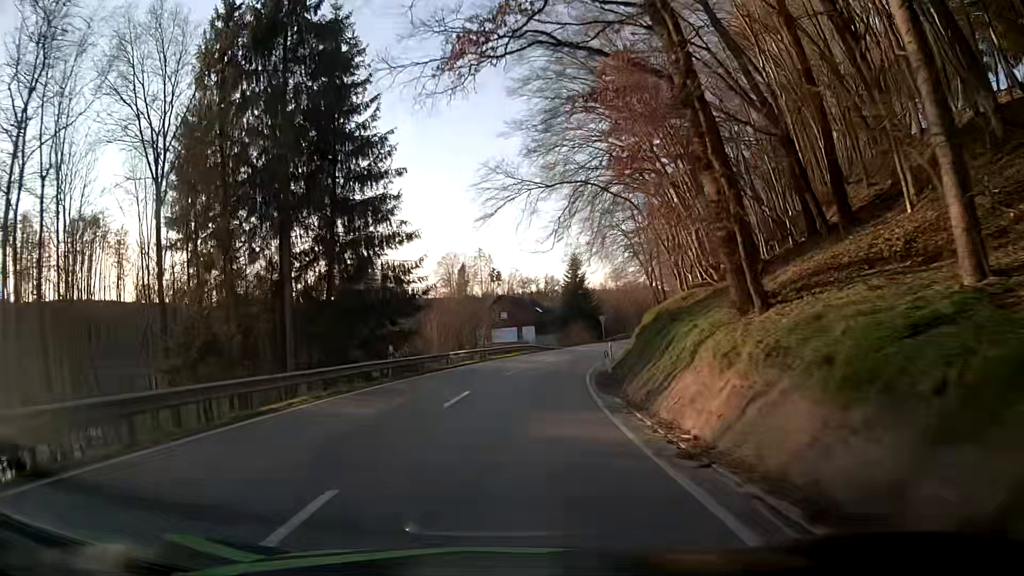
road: secondary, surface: asphalt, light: Day
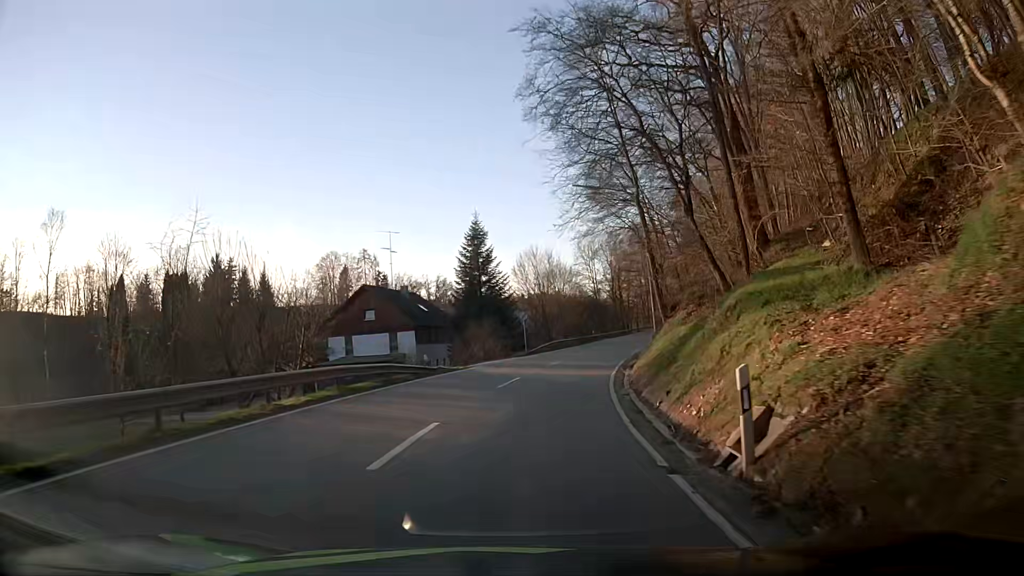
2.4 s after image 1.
(+1.7, +30.7) m; +8°
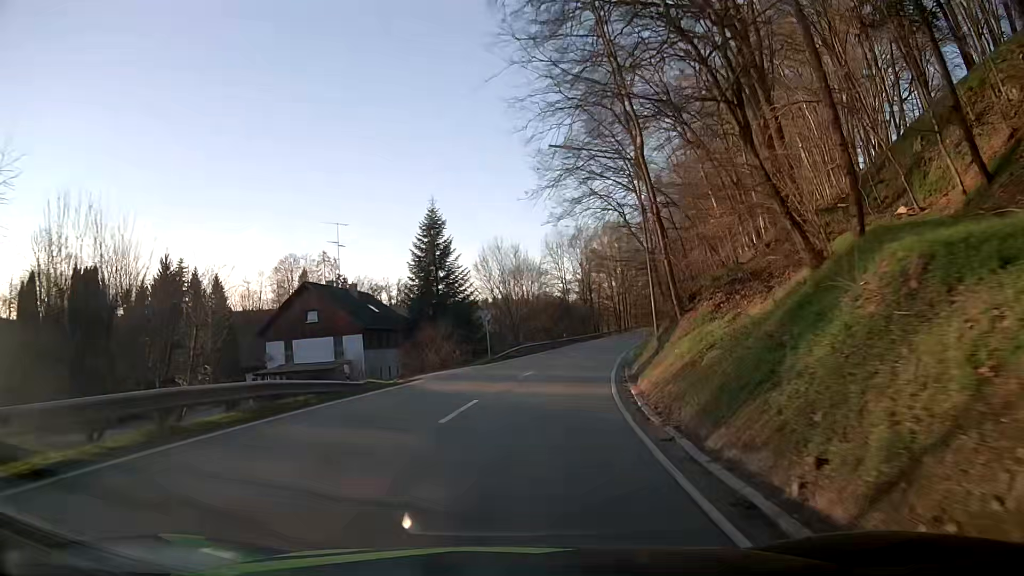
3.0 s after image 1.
(+0.3, +7.8) m; +4°
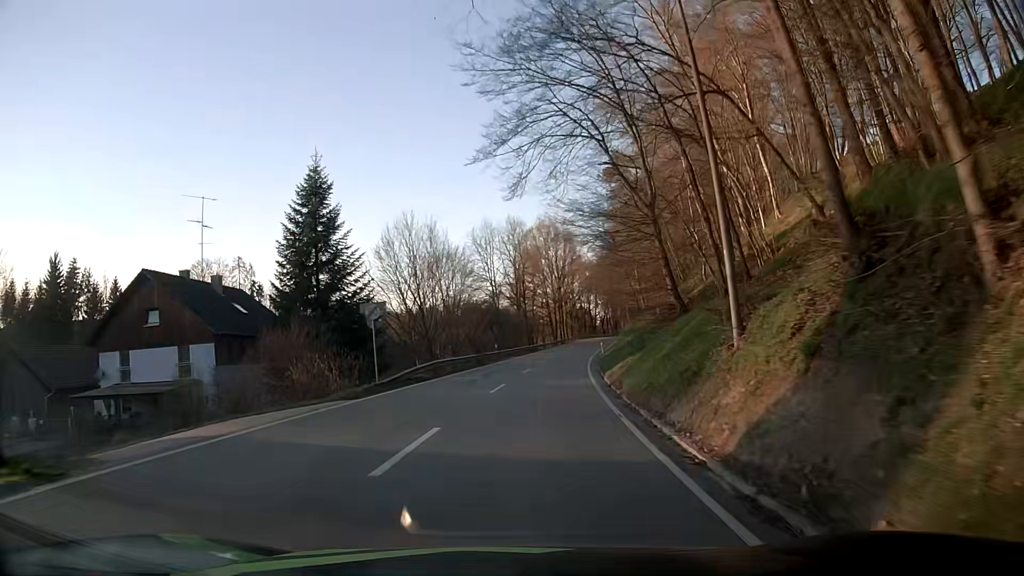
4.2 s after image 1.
(+0.7, +15.9) m; +5°
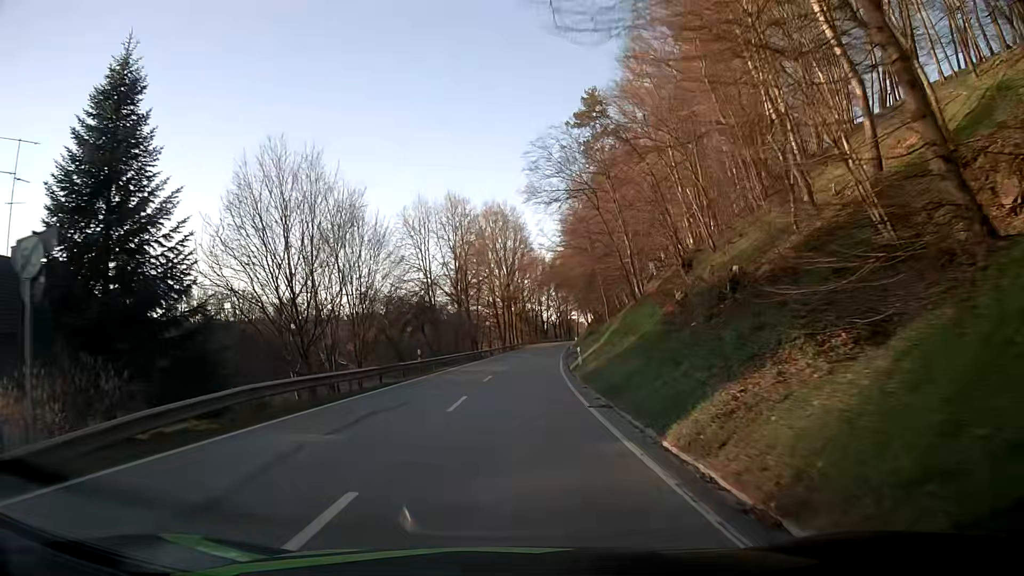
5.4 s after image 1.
(+0.8, +16.9) m; +5°
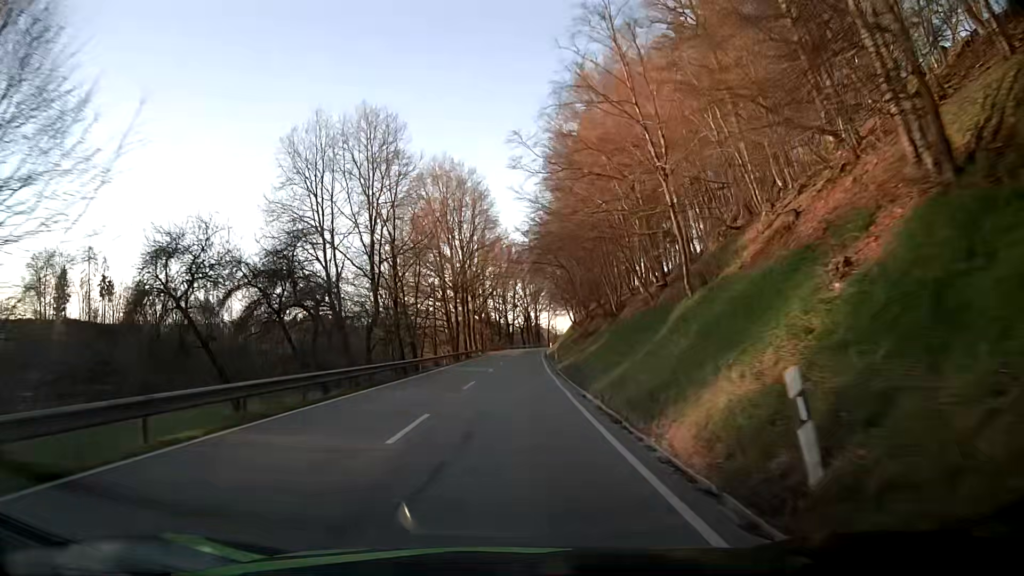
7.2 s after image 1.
(+0.9, +27.9) m; +3°
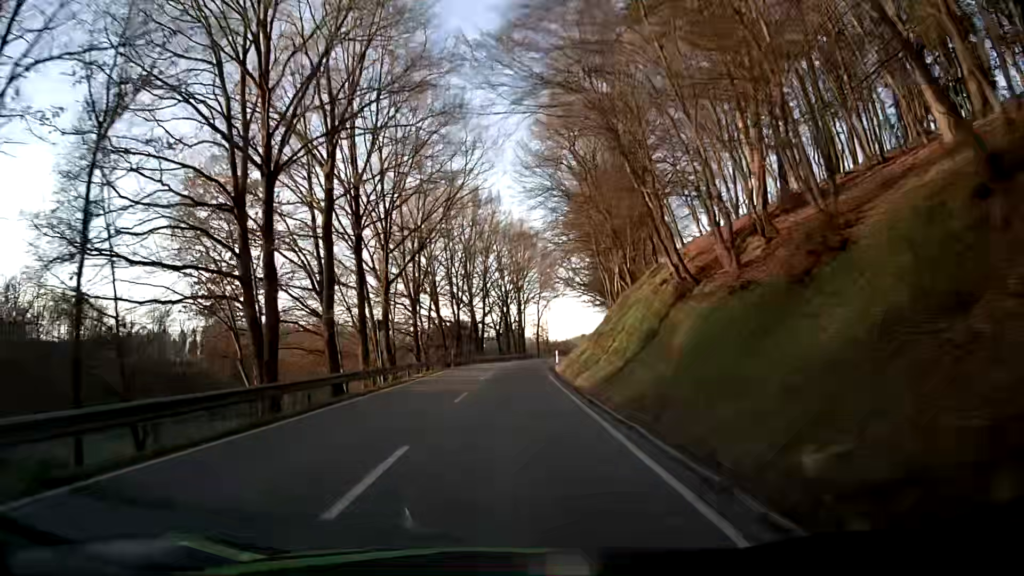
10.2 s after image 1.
(+1.4, +52.4) m; +2°
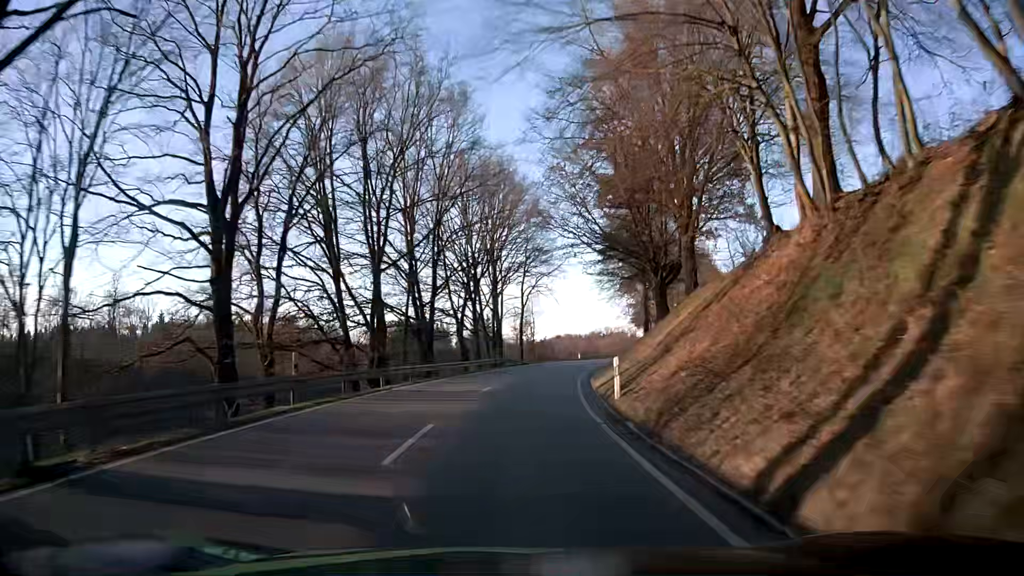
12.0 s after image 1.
(+0.4, +33.8) m; +2°
(0, +10) (+1, +20) (+1, +30) (+3, +40) (+4, +50) (+6, +60) (+9, +69) (+12, +79) (+15, +88) (+18, +98) m
